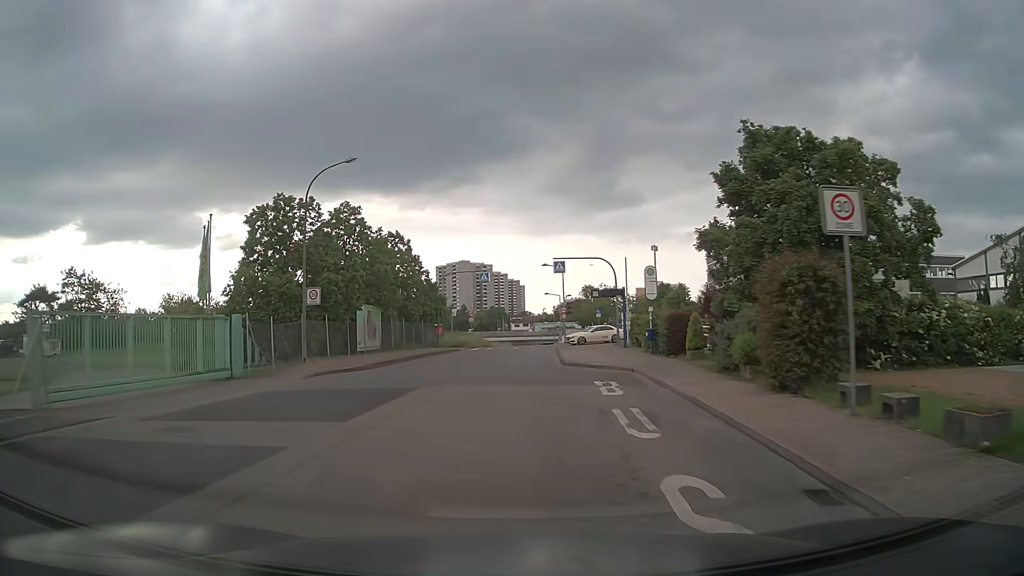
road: unclassified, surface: asphalt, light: Day
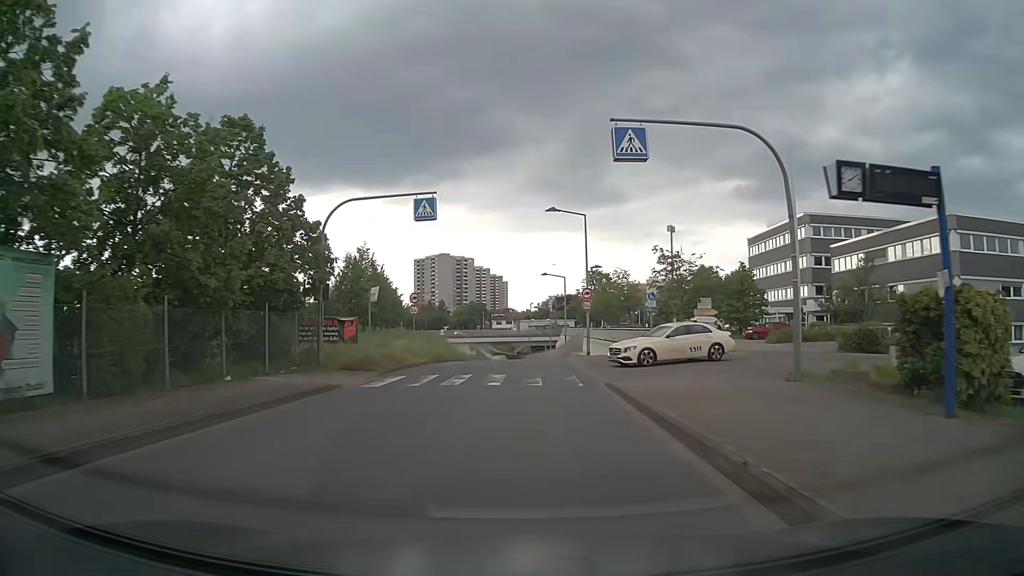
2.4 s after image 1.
(-0.1, +30.5) m; +1°
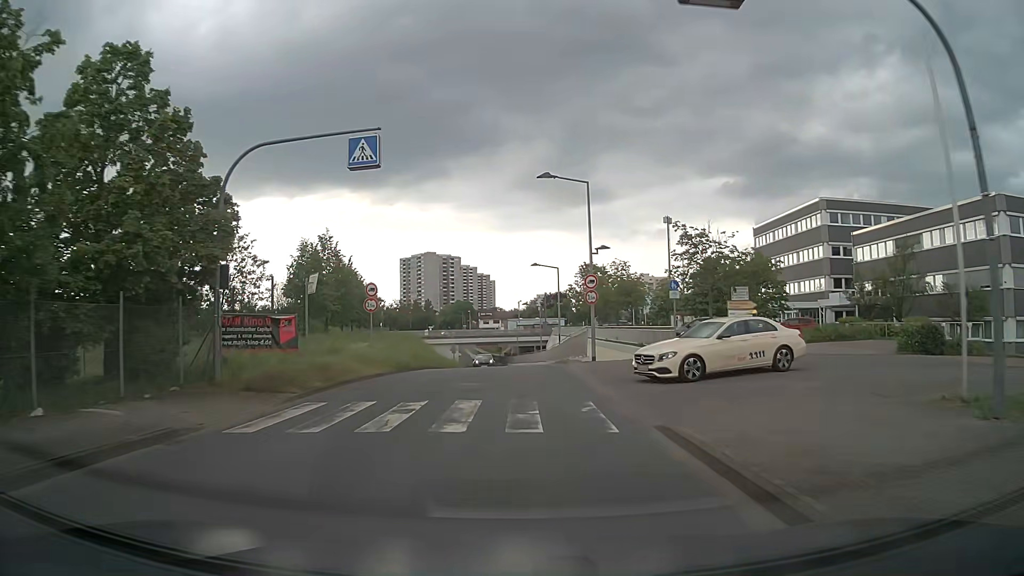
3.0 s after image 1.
(+0.1, +7.7) m; +1°
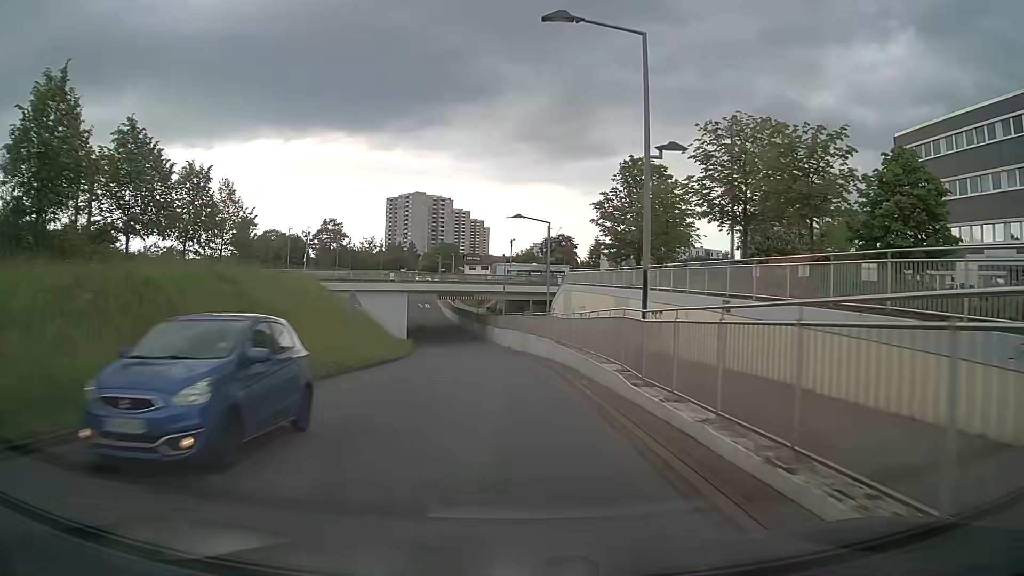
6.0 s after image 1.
(+0.7, +37.1) m; +2°
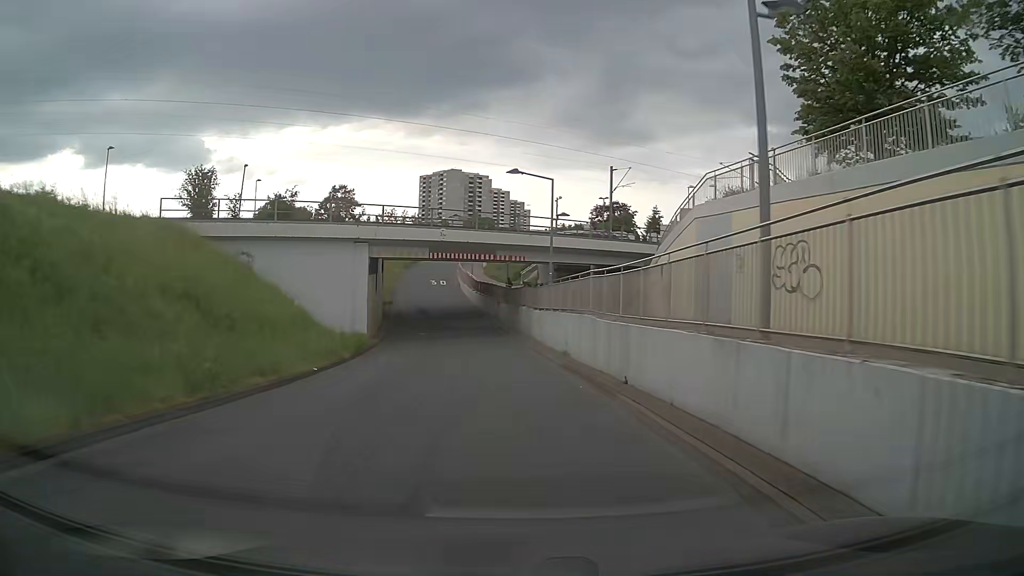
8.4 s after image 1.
(-1.1, +28.1) m; -4°
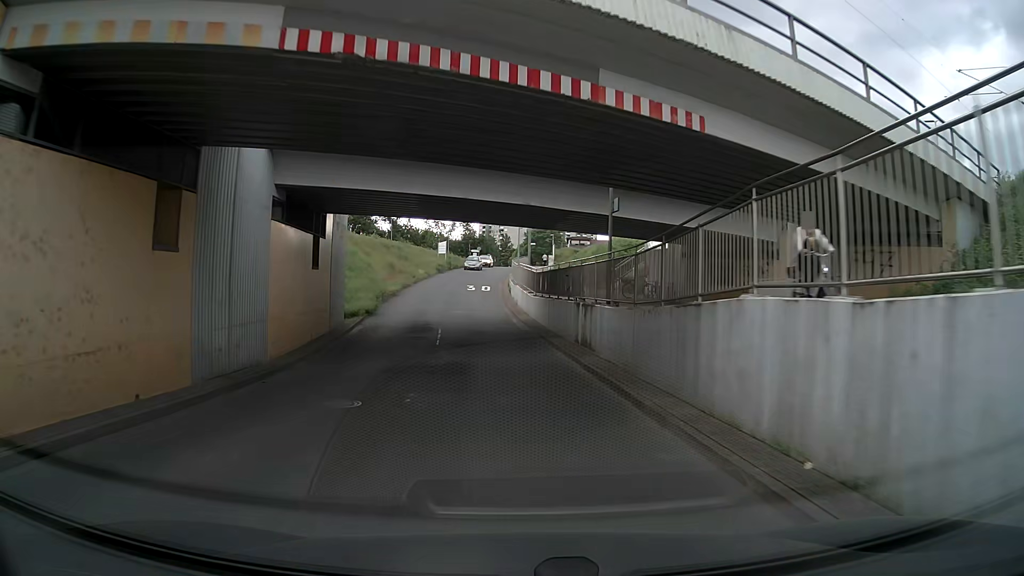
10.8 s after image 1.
(-1.2, +27.5) m; -6°
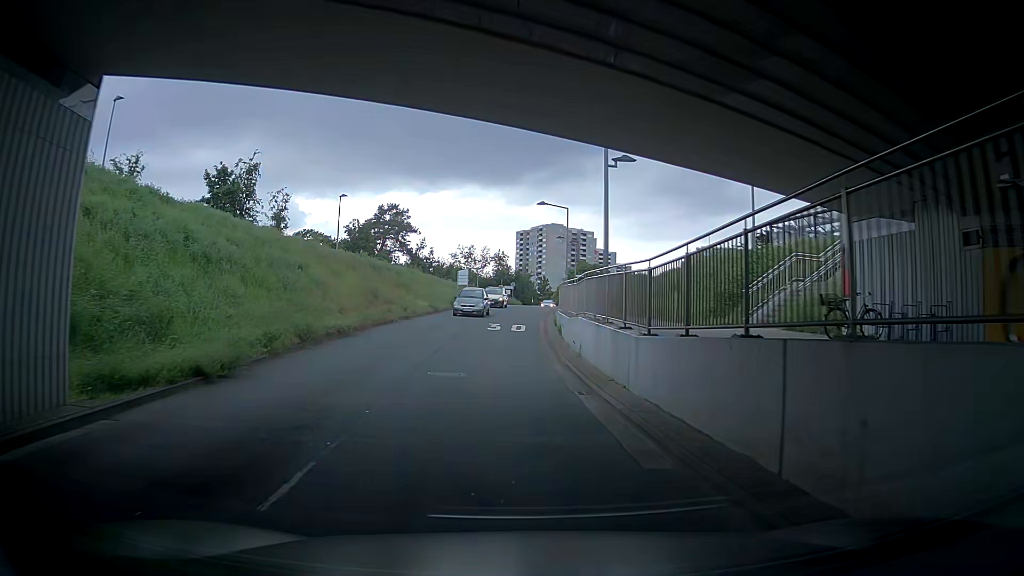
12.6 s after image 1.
(-0.2, +19.0) m; +1°
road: residential
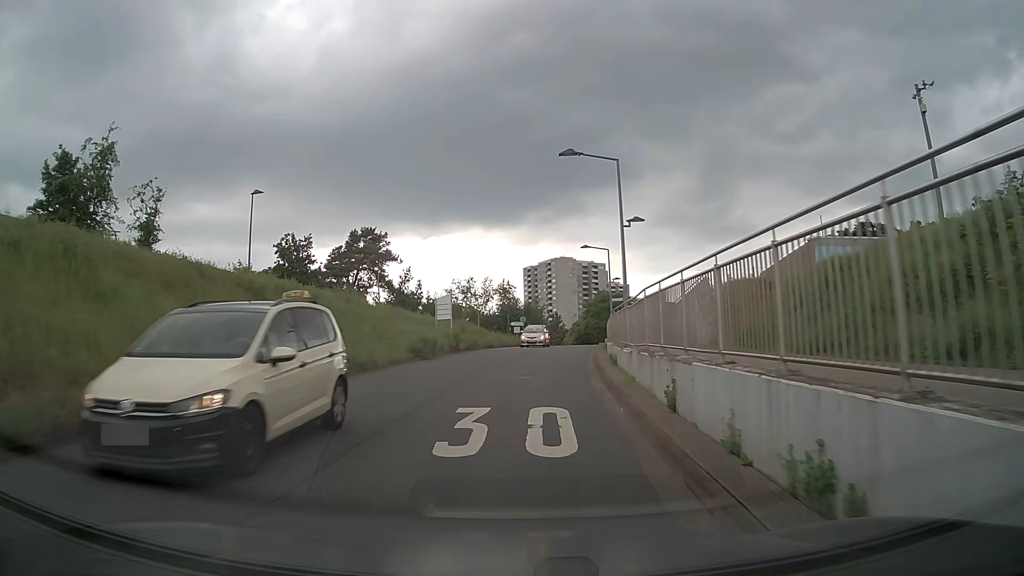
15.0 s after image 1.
(-1.5, +21.3) m; -5°
(0, +10) (+1, +20) (+2, +30) (+3, +40) (+4, +50) (+6, +60) (+7, +70) (+9, +79) (+11, +89) (+12, +99) m
